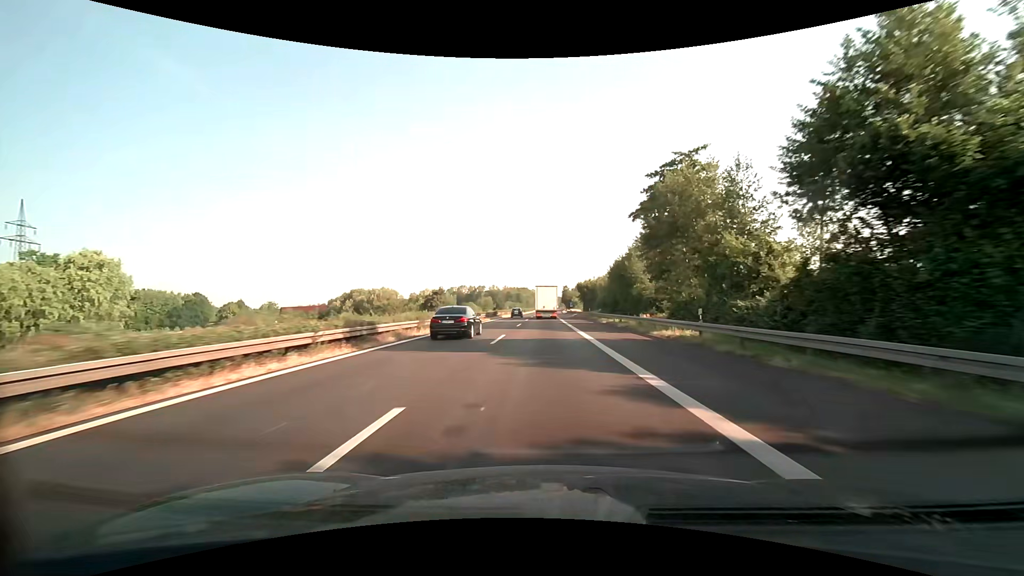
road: motorway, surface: asphalt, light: Day
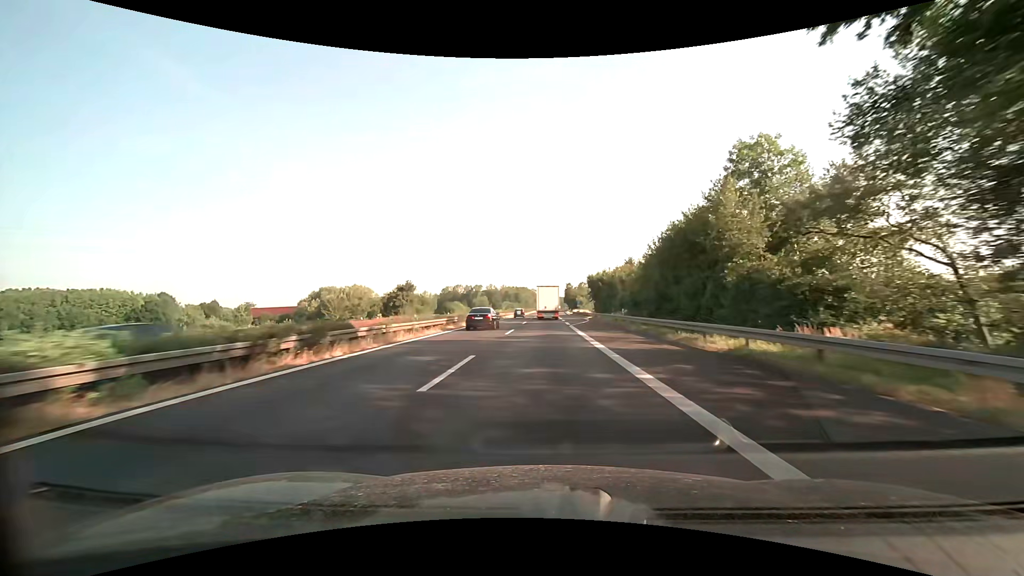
(0.0, +28.6) m; 0°
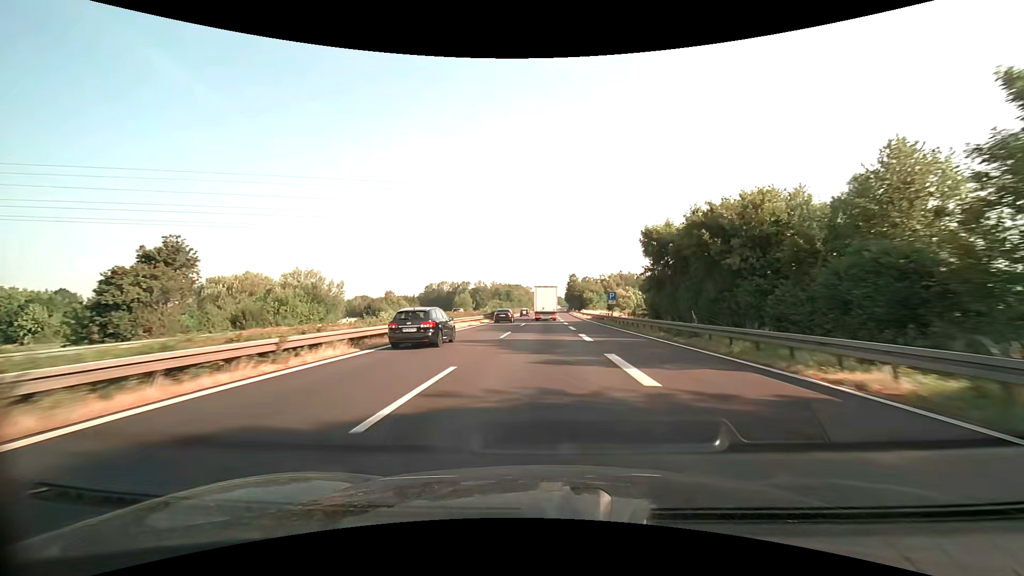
(+0.3, +56.7) m; +1°
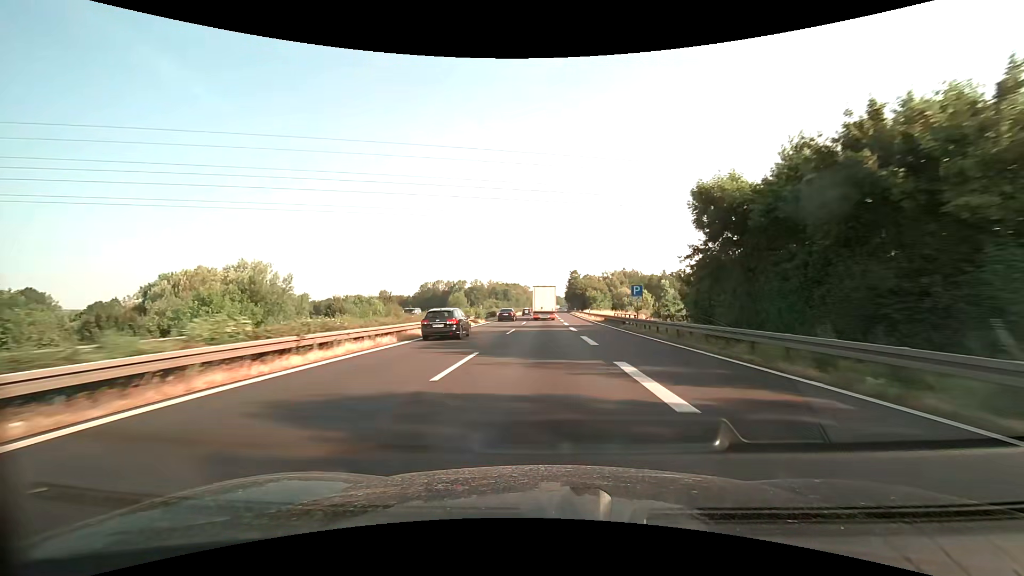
(0.0, +14.1) m; 0°
(0, +10) (0, +20) (0, +30) (0, +40) (0, +50) (0, +60) (0, +70) (0, +80) (0, +90) (0, +100) m
